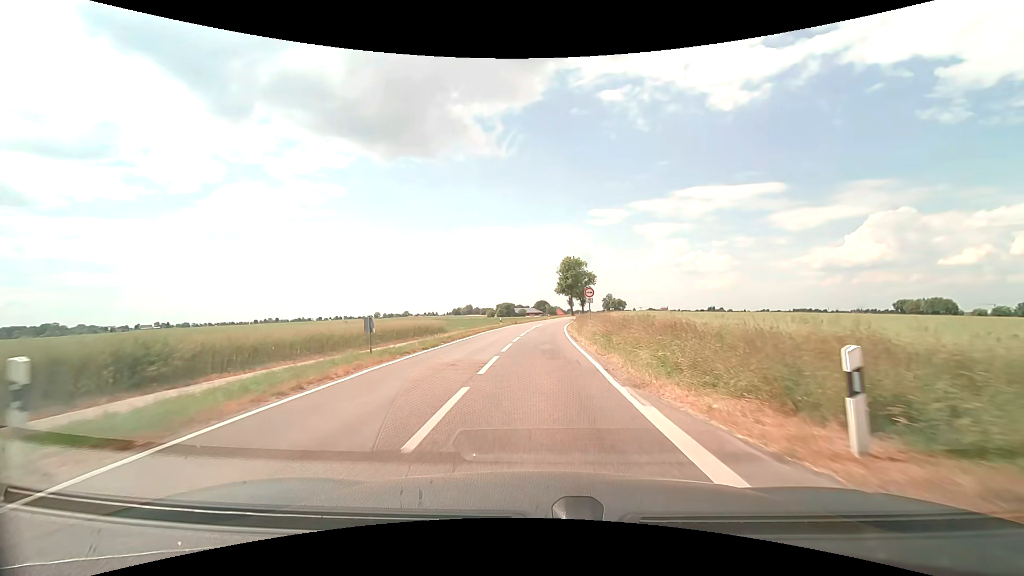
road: tertiary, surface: asphalt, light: Day
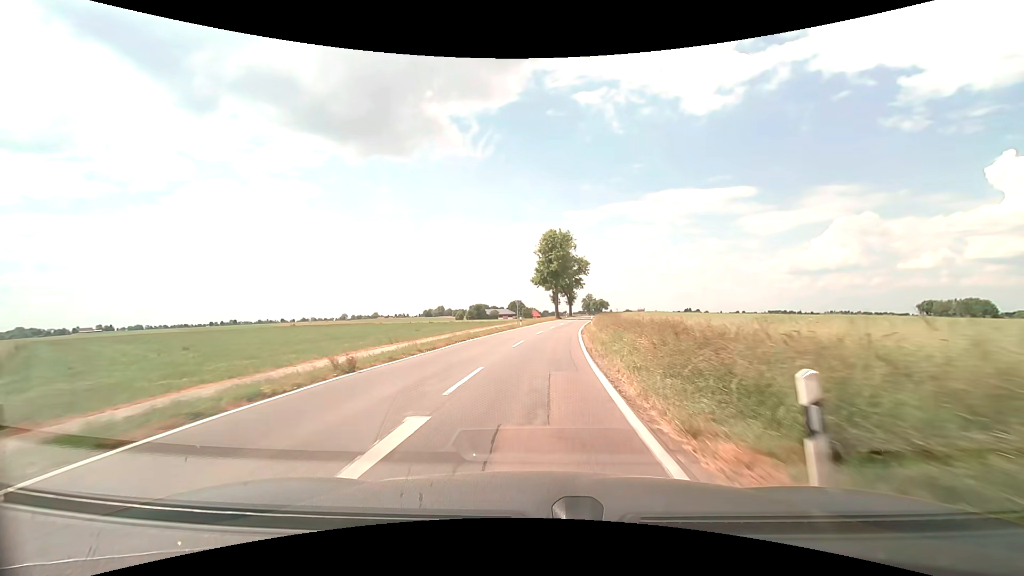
(+1.2, +45.7) m; +2°
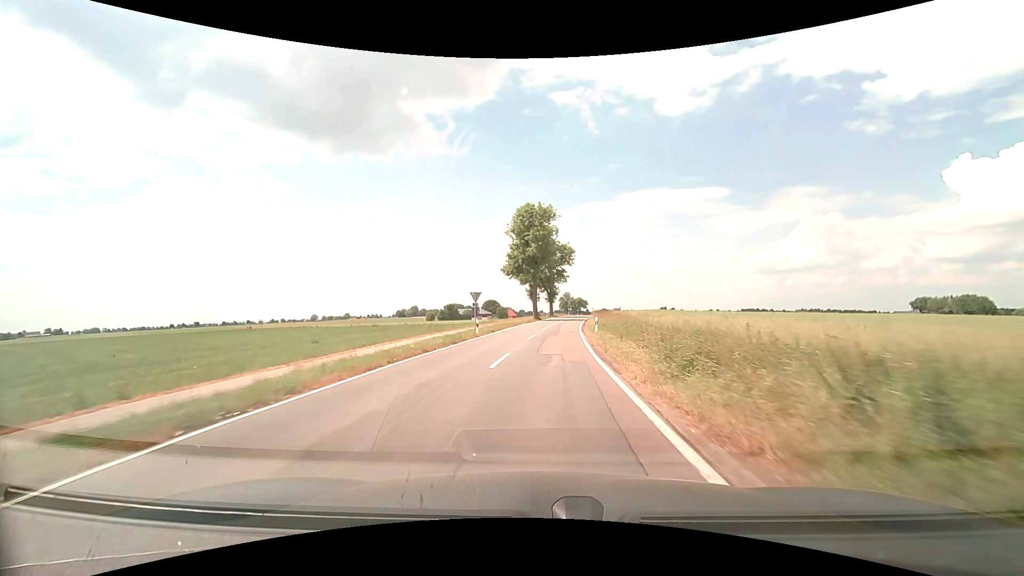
(+0.5, +20.7) m; +3°
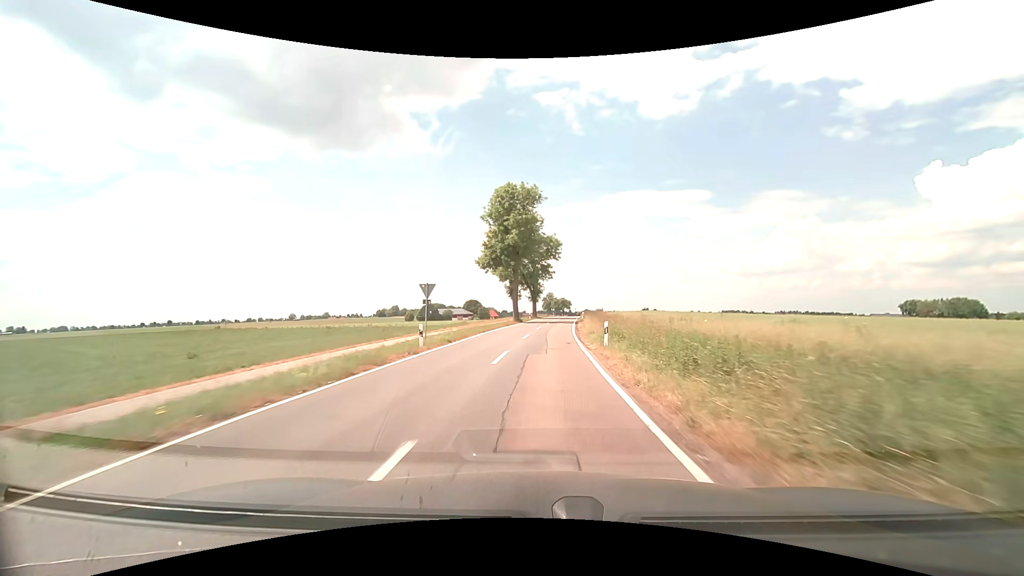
(+0.1, +10.8) m; +2°
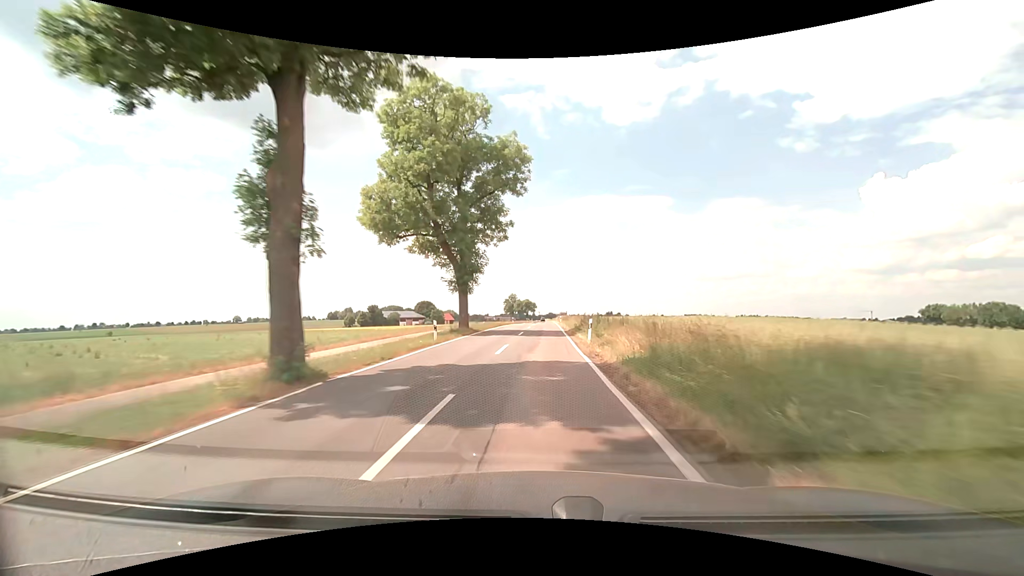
(+2.0, +45.4) m; +4°
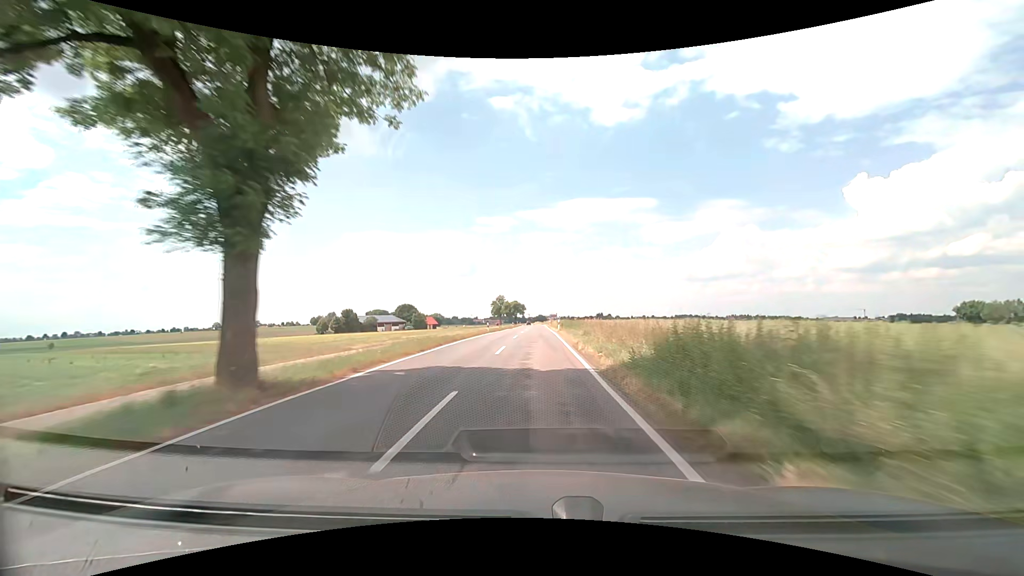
(+0.3, +23.8) m; +1°
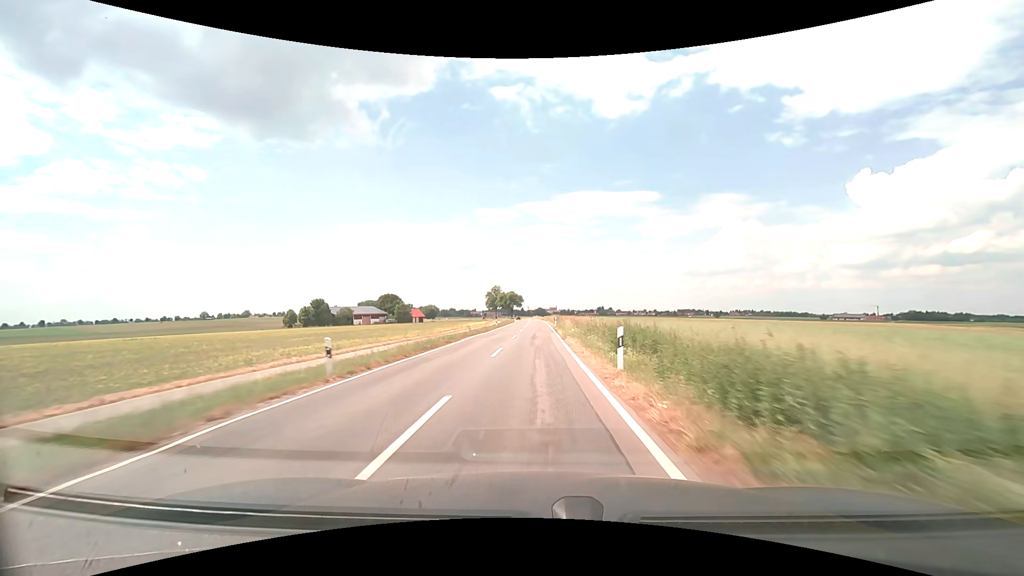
(+0.2, +37.2) m; 0°
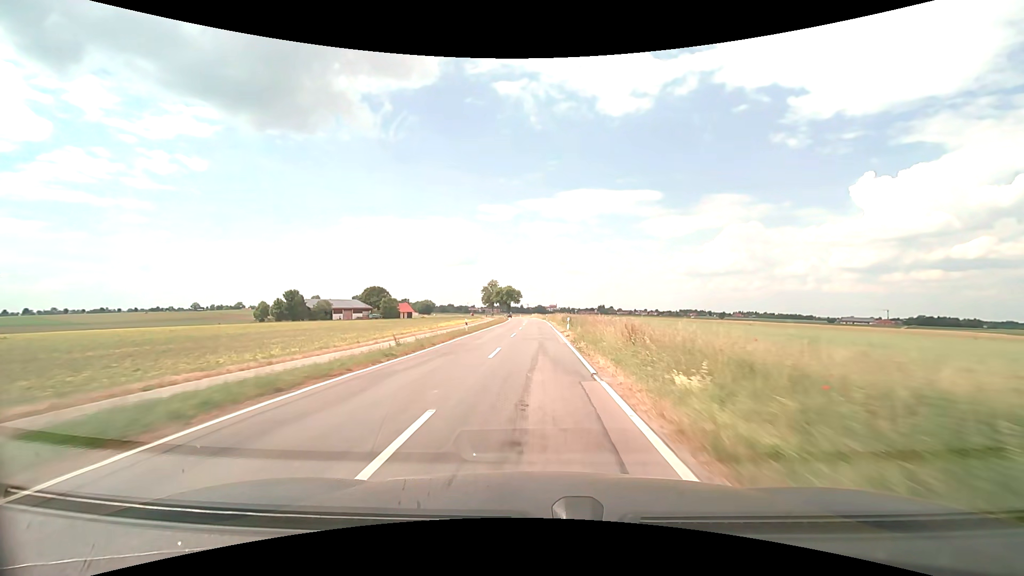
(+0.1, +25.7) m; 0°
(0, +10) (0, +20) (0, +30) (0, +40) (0, +50) (0, +60) (0, +70) (0, +80) (0, +90) (-1, +100) m
